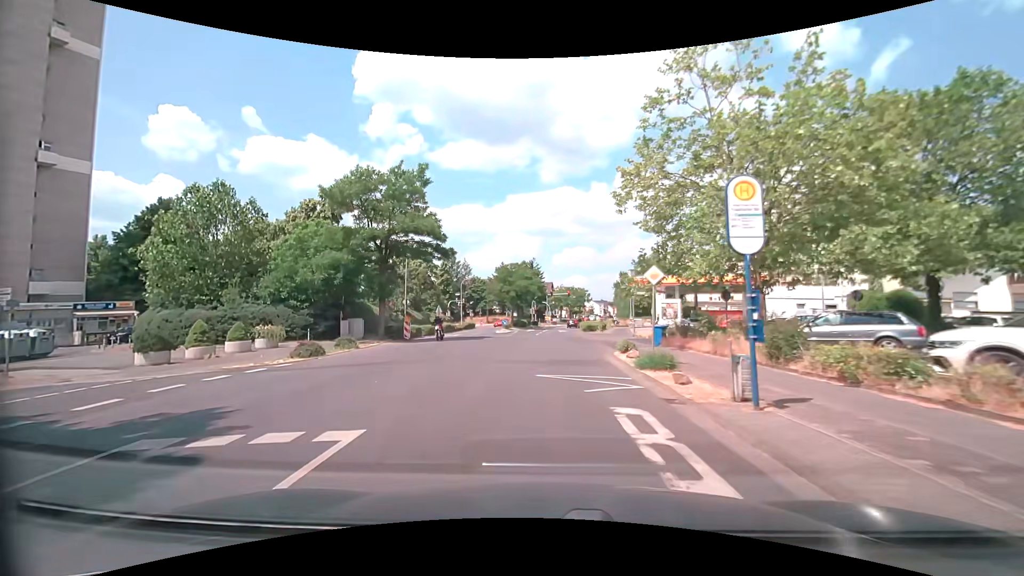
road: tertiary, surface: asphalt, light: Day
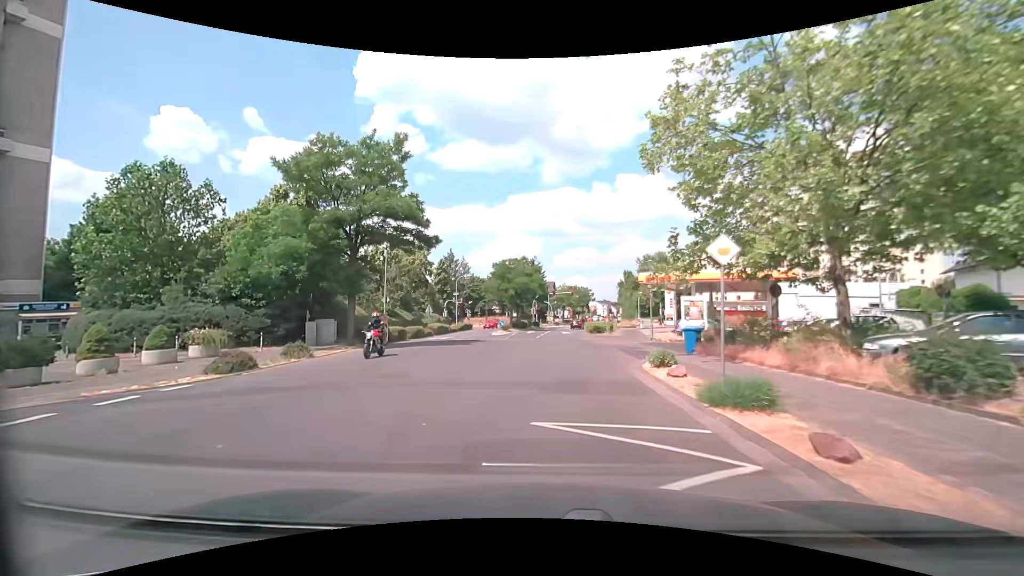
(0.0, +5.4) m; 0°
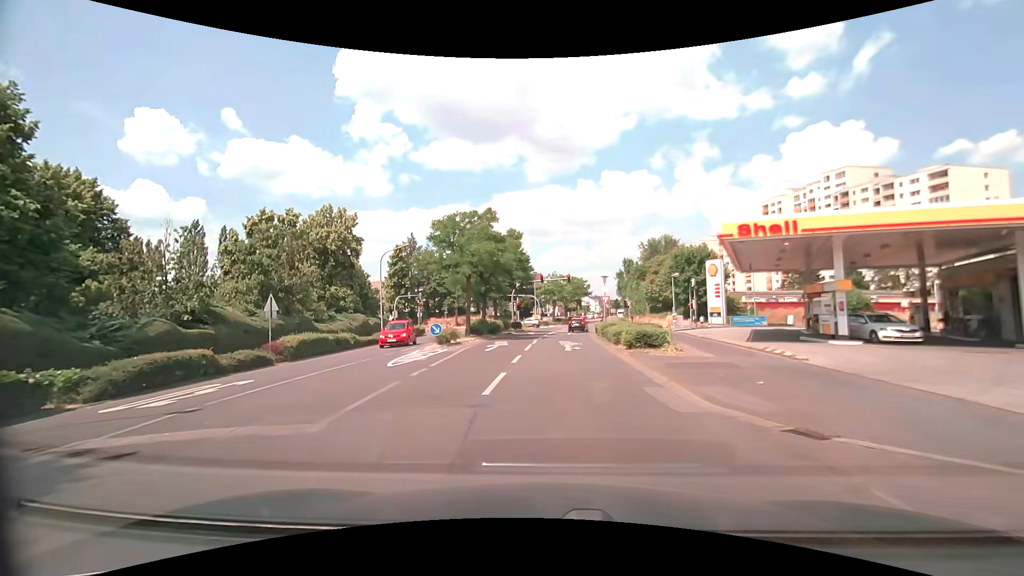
(+0.3, +26.5) m; +2°
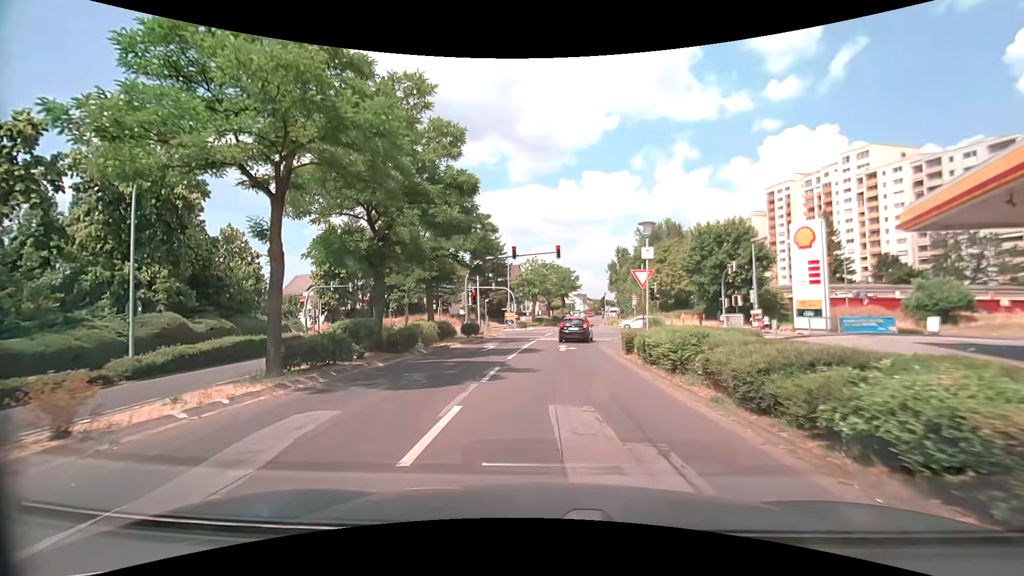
(+0.4, +22.6) m; +1°
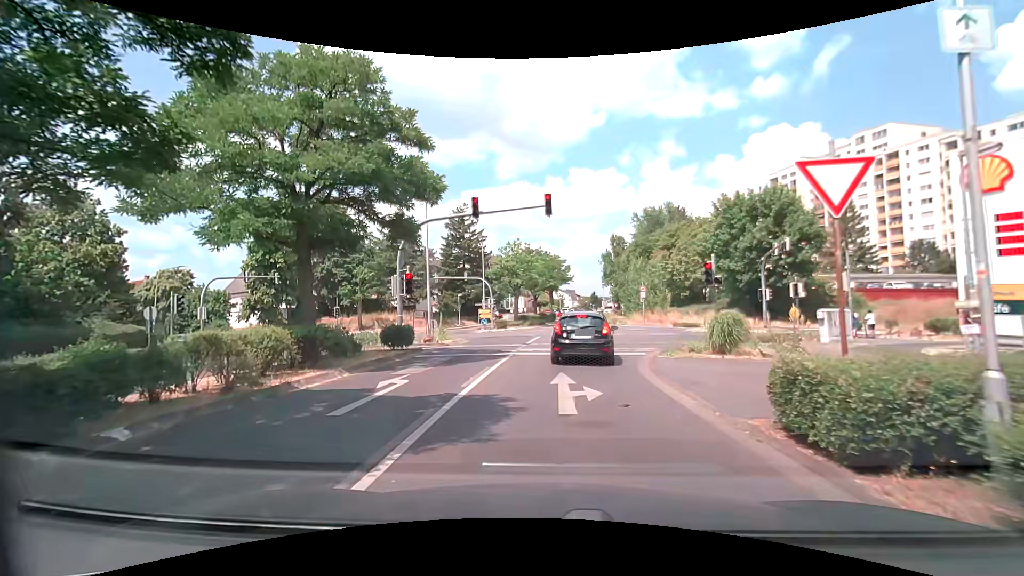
(+0.4, +13.7) m; +2°
